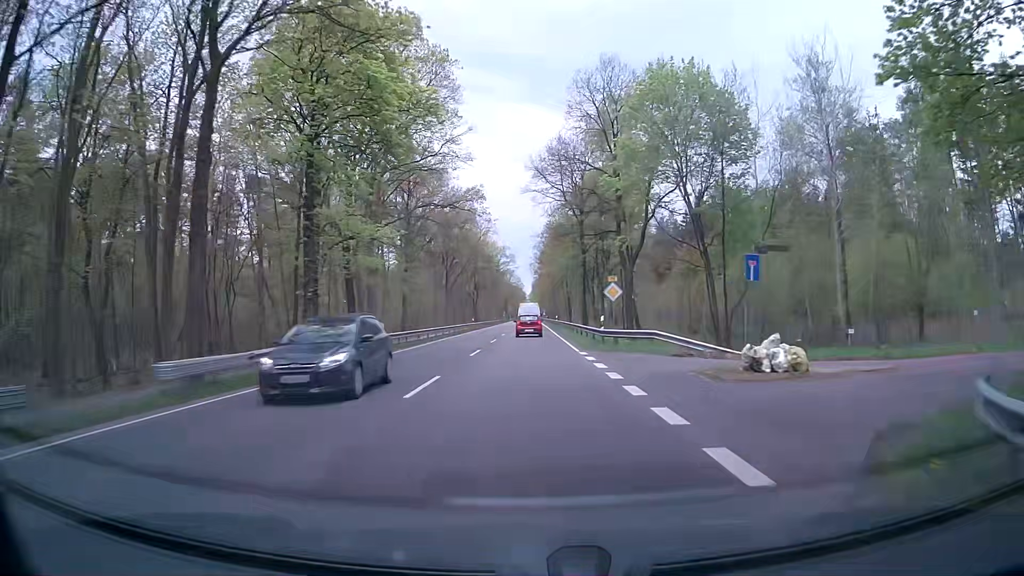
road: primary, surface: asphalt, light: Day
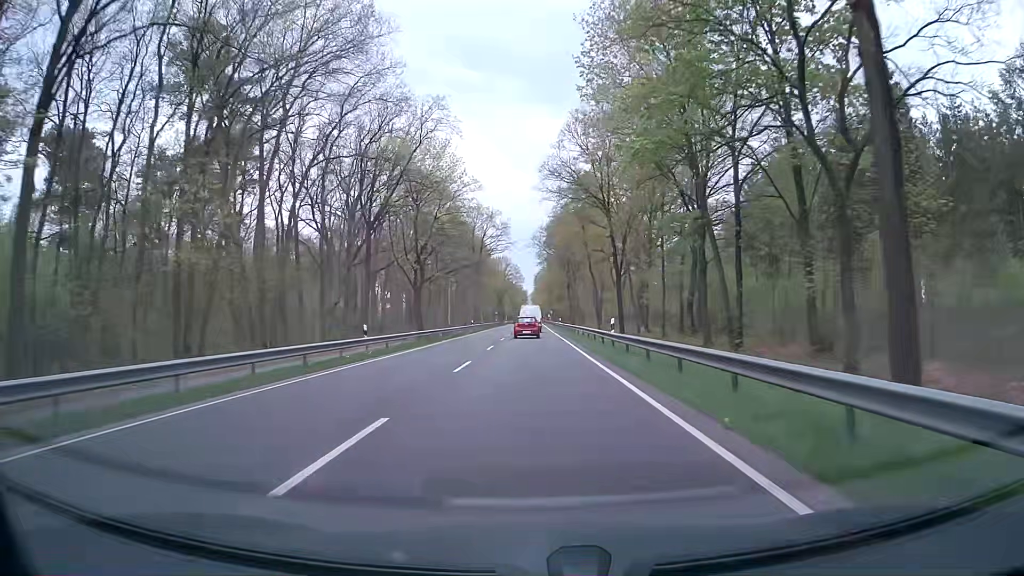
(-0.2, +54.5) m; -1°
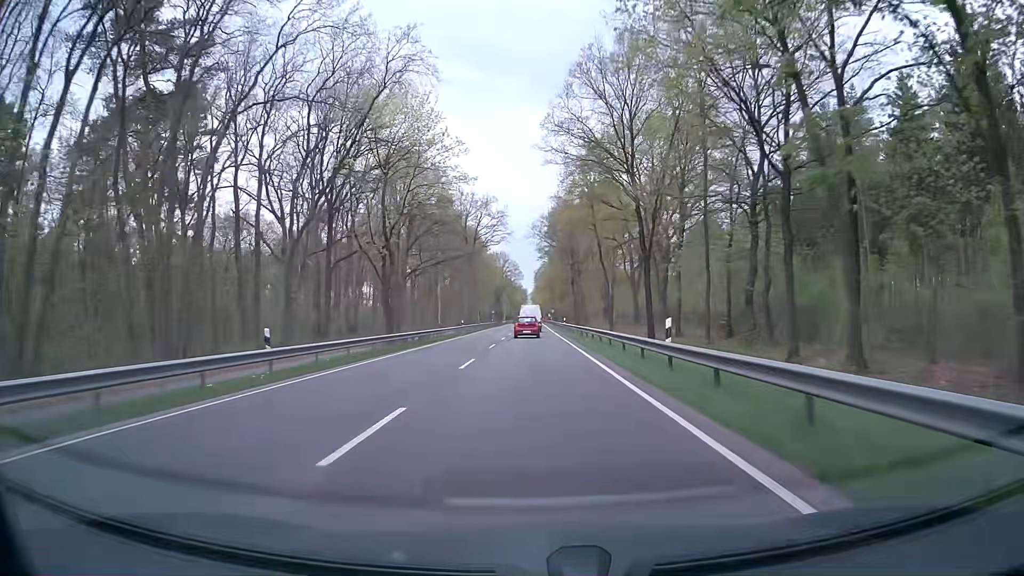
(+0.2, +10.9) m; +1°
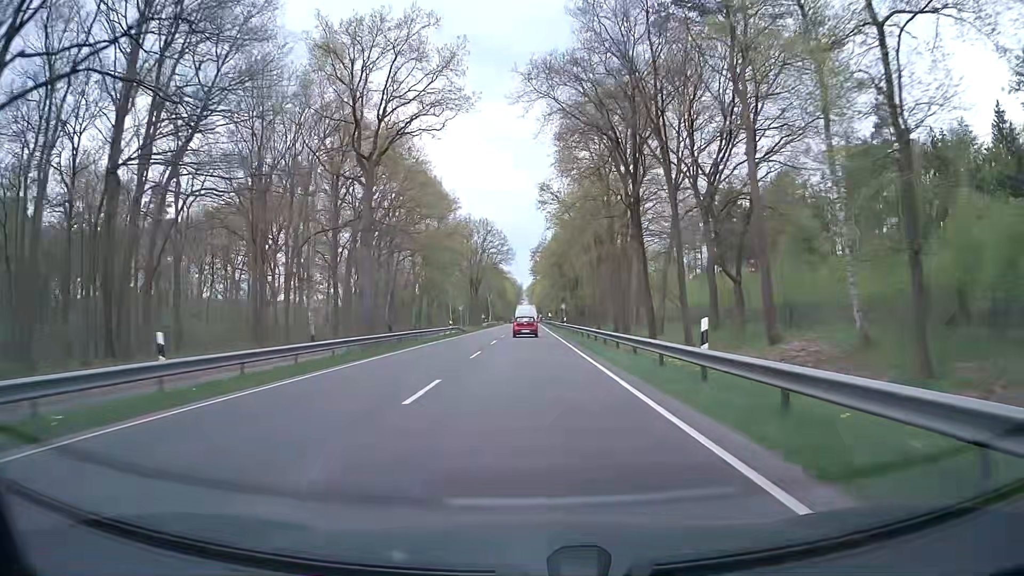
(+0.2, +55.9) m; +1°
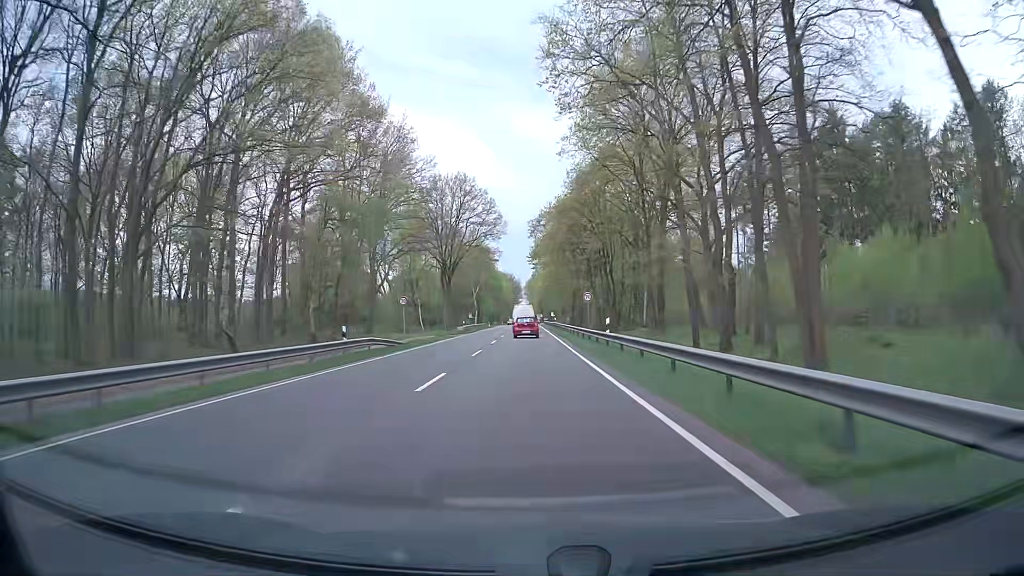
(-0.1, +34.2) m; 0°
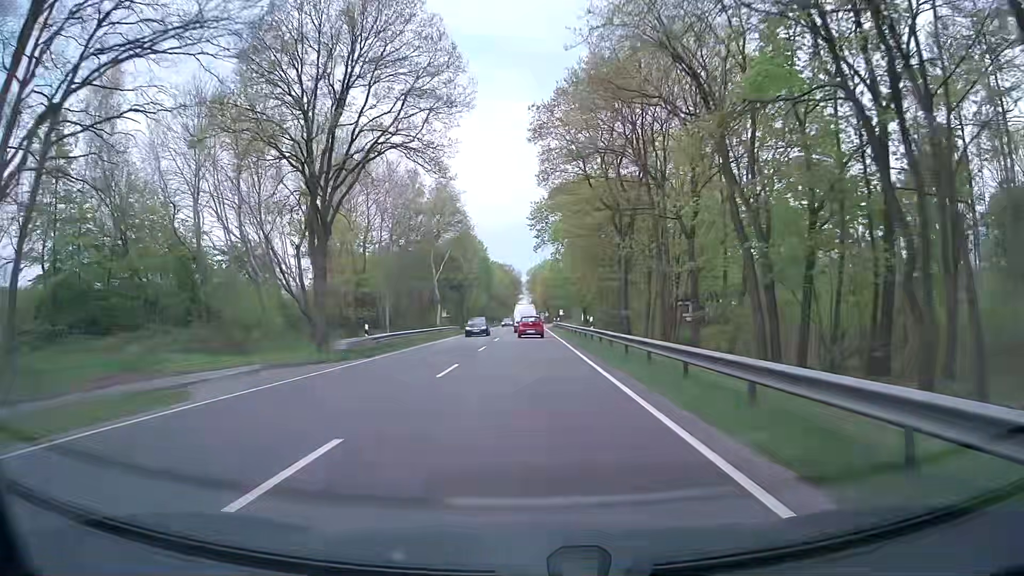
(-0.2, +45.4) m; 0°
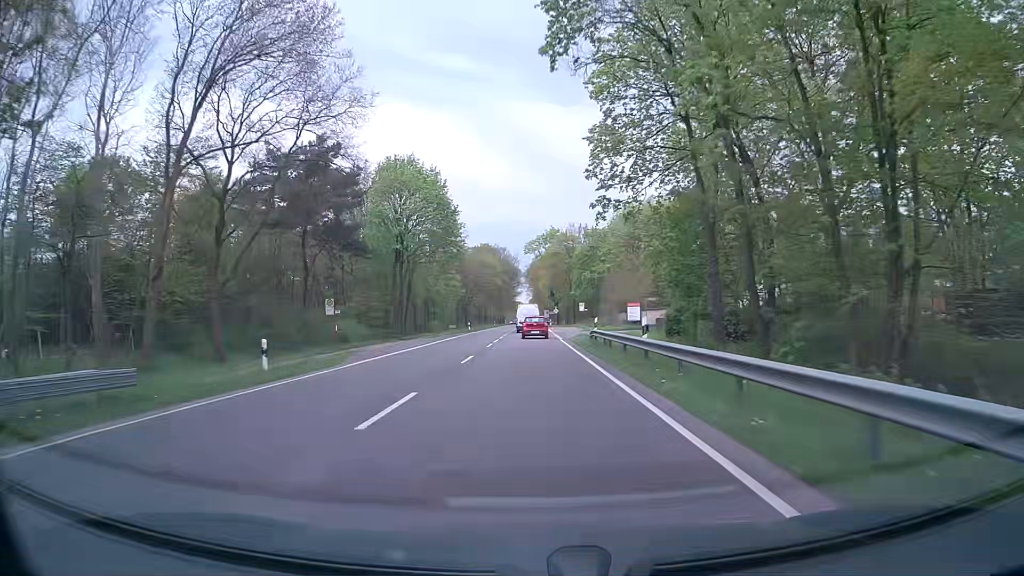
(0.0, +55.5) m; 0°
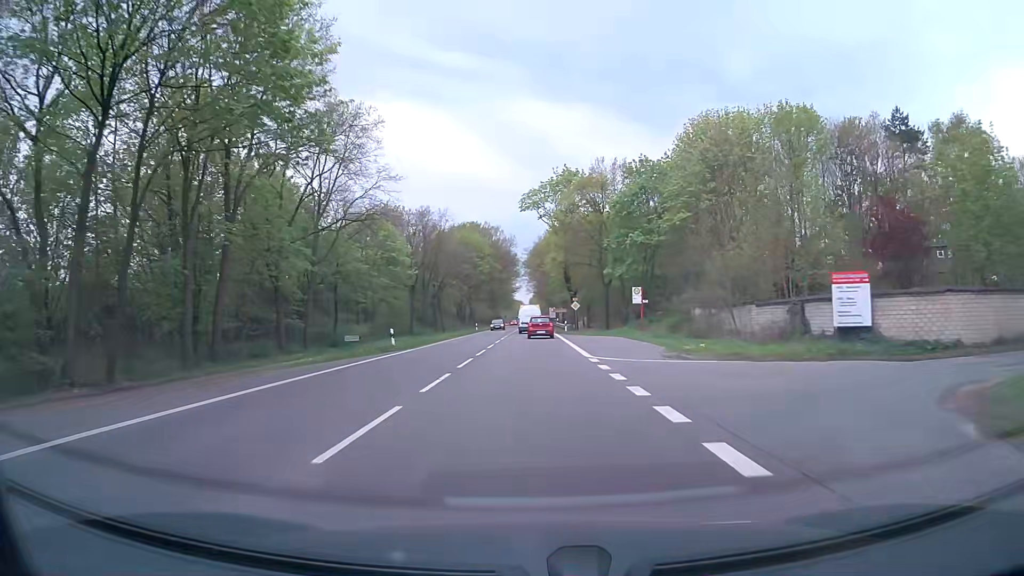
(0.0, +43.5) m; 0°
(0, +10) (0, +20) (0, +30) (0, +40) (0, +50) (0, +60) (0, +70) (0, +80) (0, +90) (0, +100) m
